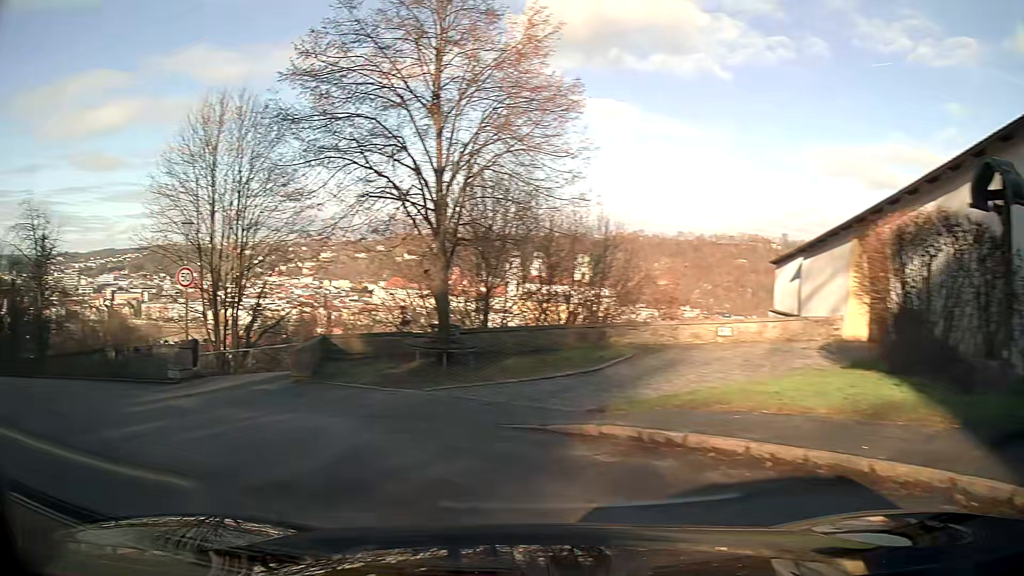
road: secondary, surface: asphalt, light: Day
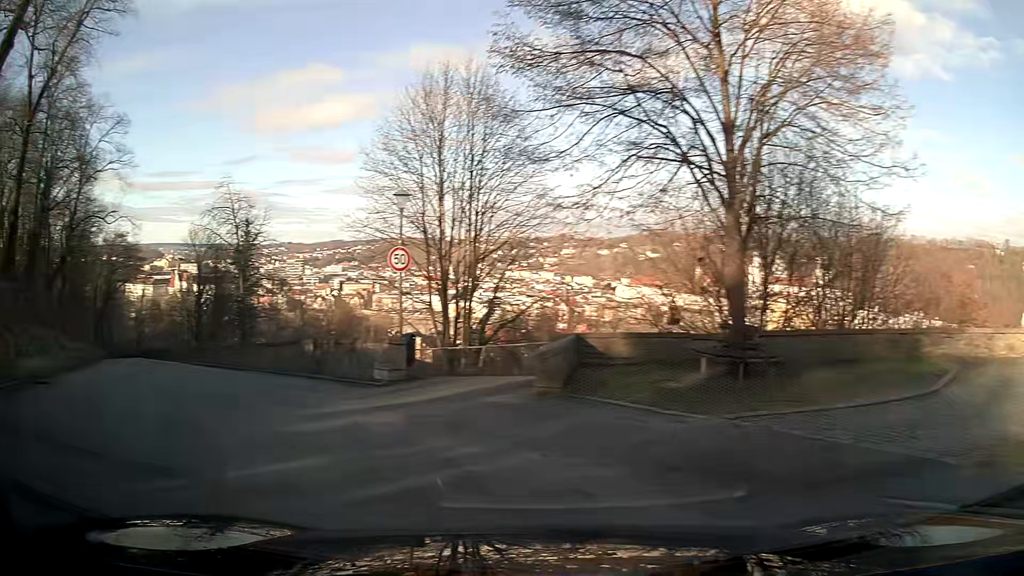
(-0.5, +3.6) m; -17°
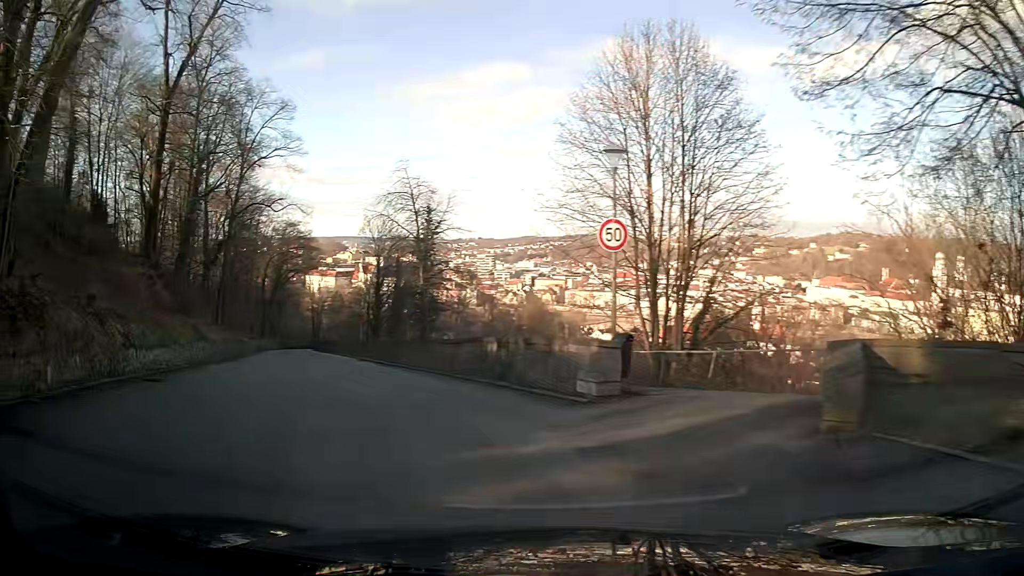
(-0.6, +4.0) m; -14°
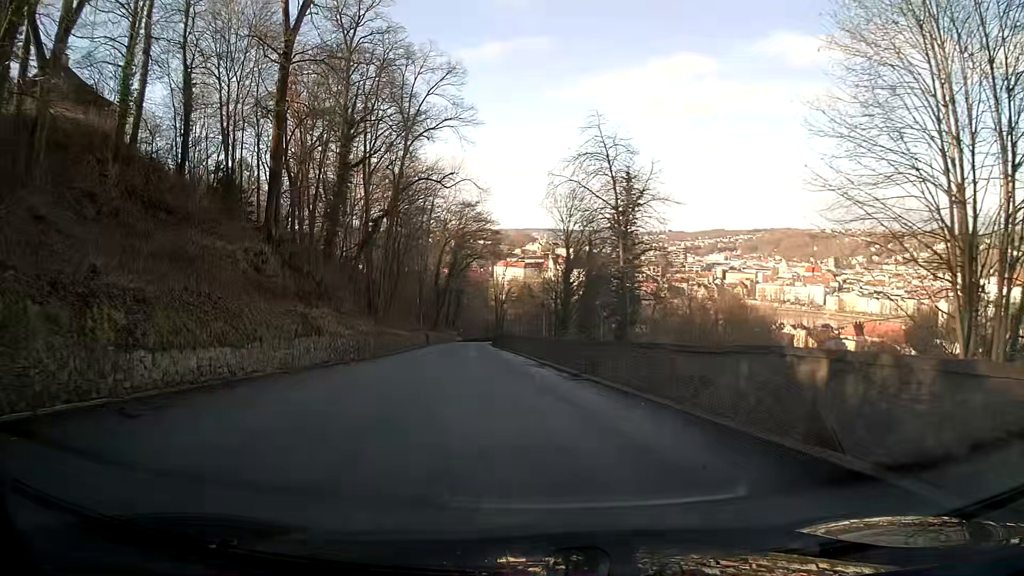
(-1.3, +9.4) m; -14°
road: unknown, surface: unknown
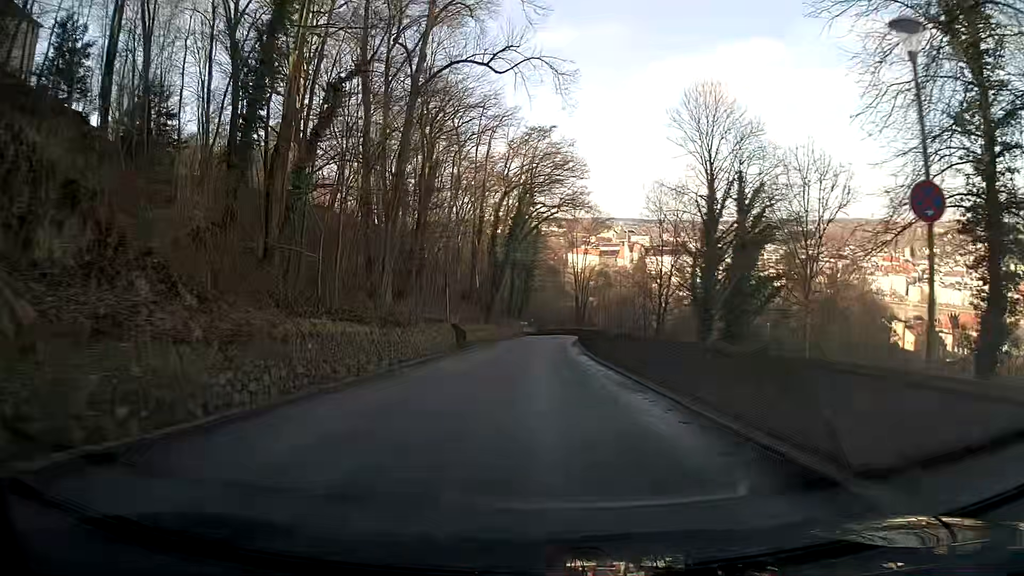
(-2.3, +28.8) m; -5°
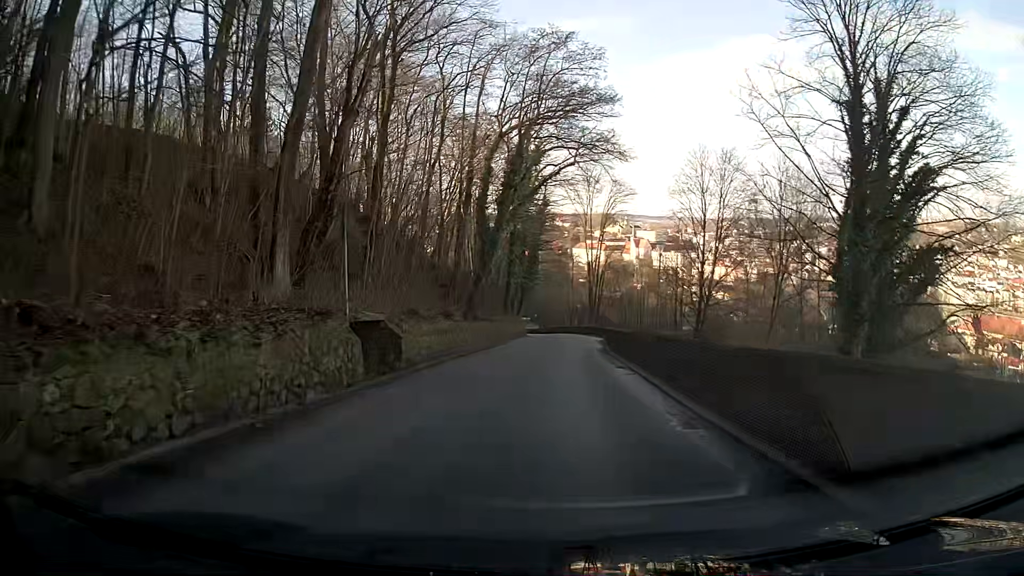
(-0.1, +17.8) m; 0°
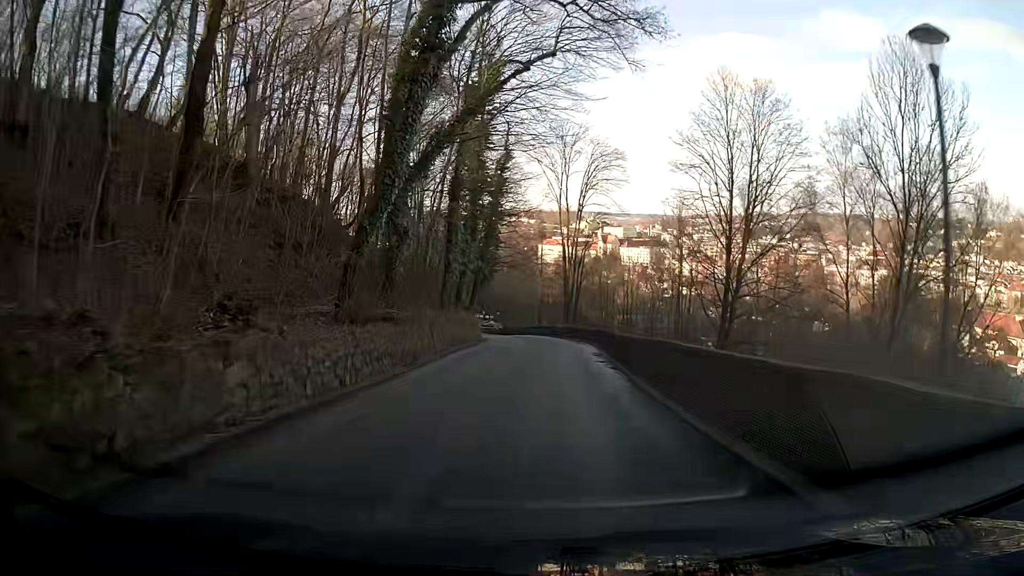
(+0.6, +18.4) m; +3°
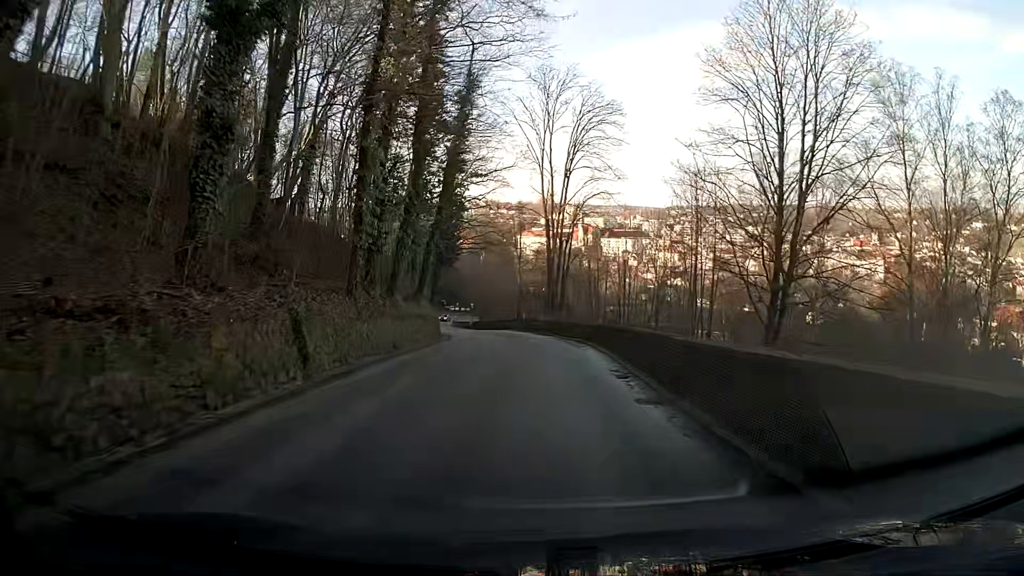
(+0.1, +12.8) m; +1°
